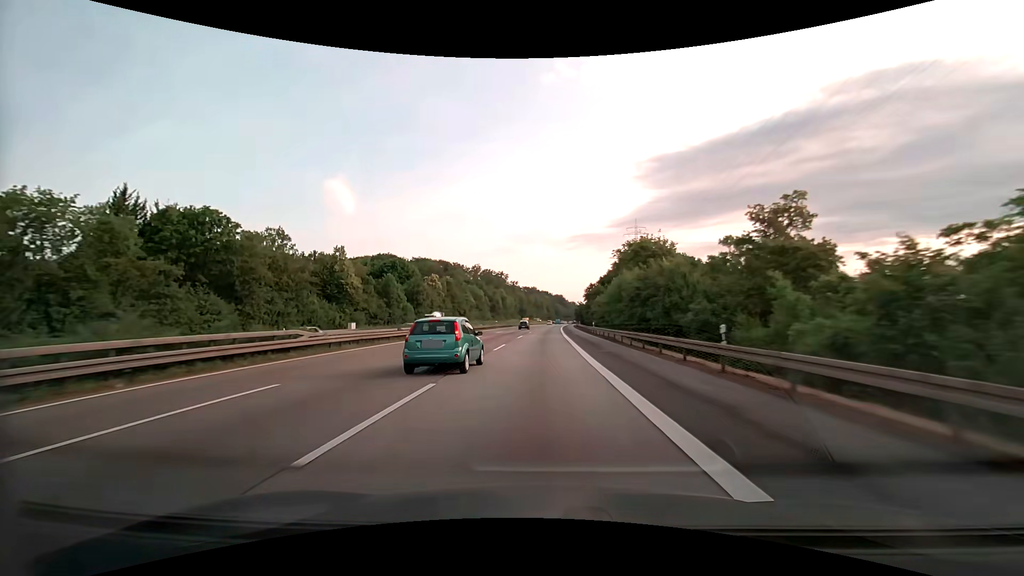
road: motorway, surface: asphalt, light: Day
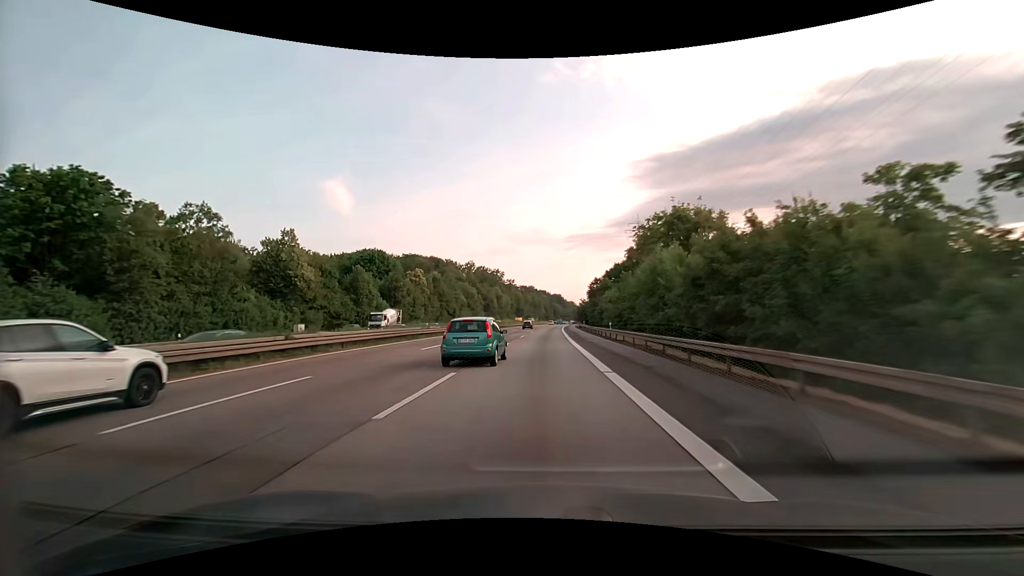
(0.0, +16.3) m; 0°
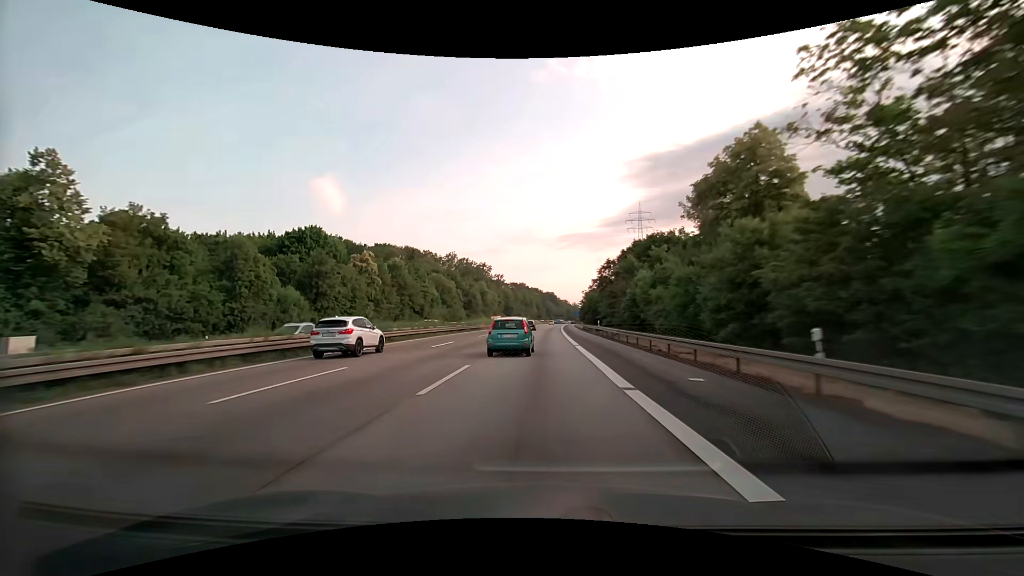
(+0.2, +32.6) m; +1°
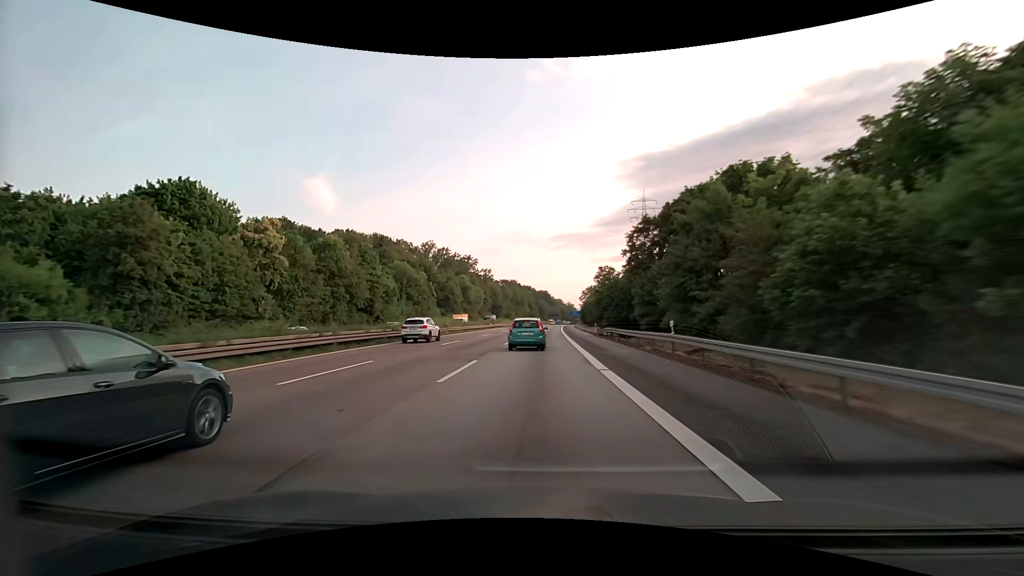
(+0.3, +32.7) m; +1°
(0, +10) (0, +20) (0, +30) (0, +40) (+1, +50) (+1, +60) (+1, +70) (+1, +80) (+2, +90) (+2, +100) m
